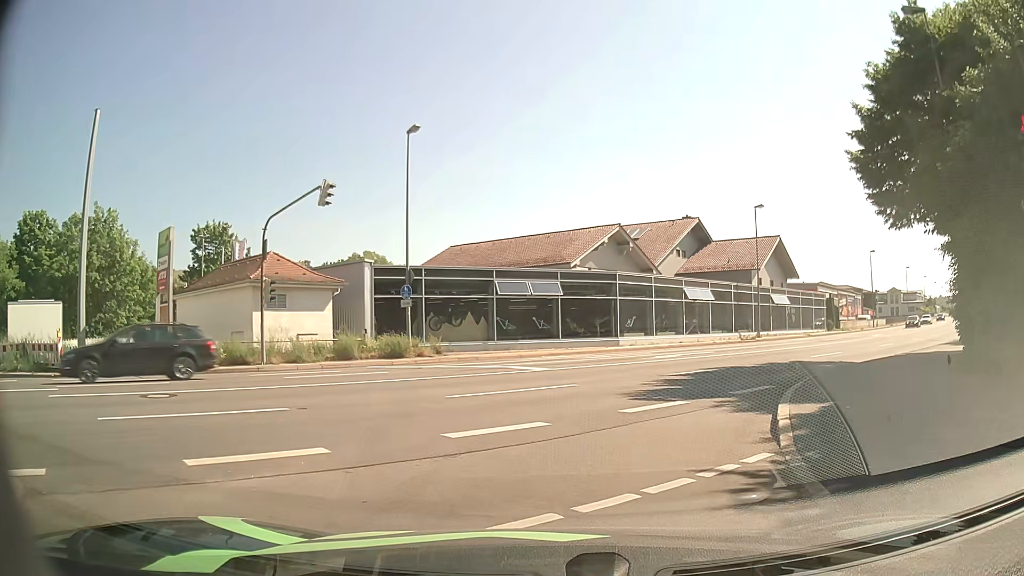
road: tertiary_link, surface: asphalt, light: Day
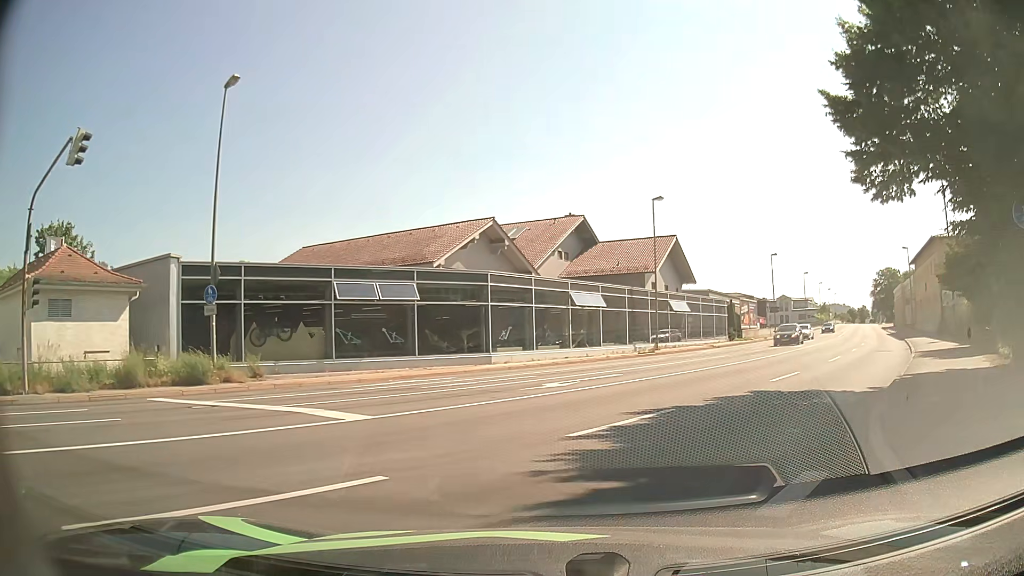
(+0.7, +7.6) m; +11°
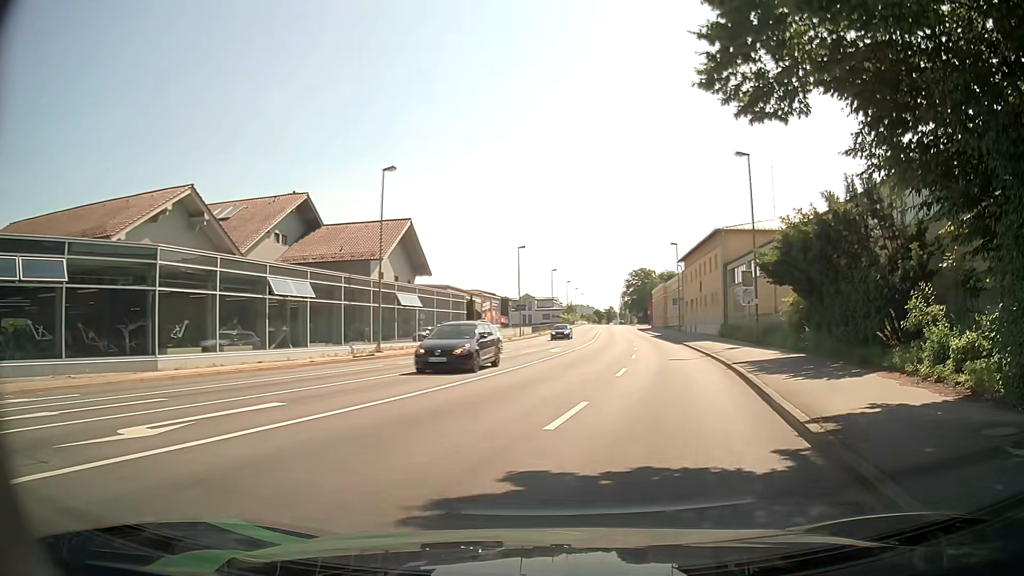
(+1.5, +8.2) m; +22°
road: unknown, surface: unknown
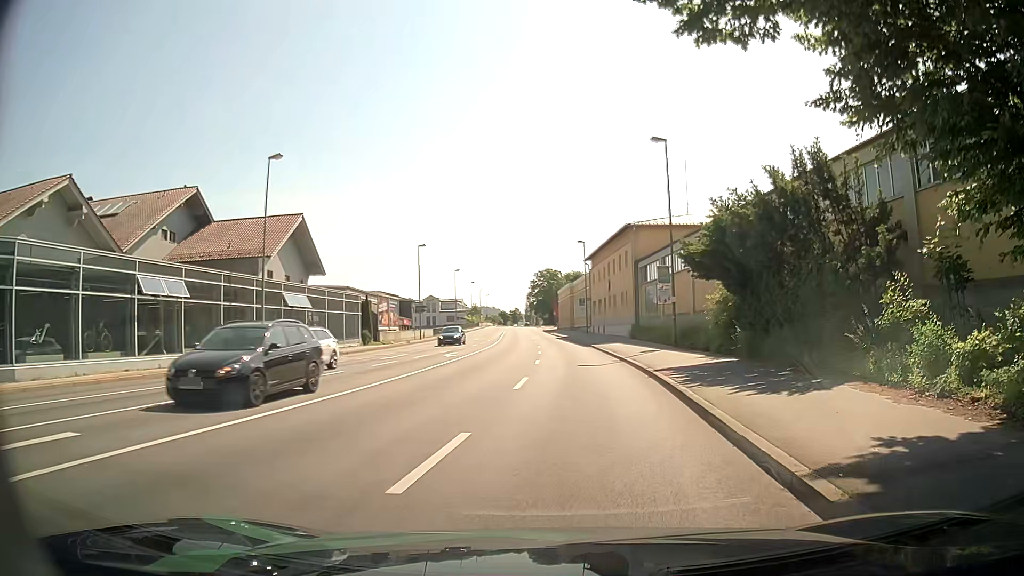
(+0.3, +3.4) m; +9°
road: primary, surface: asphalt
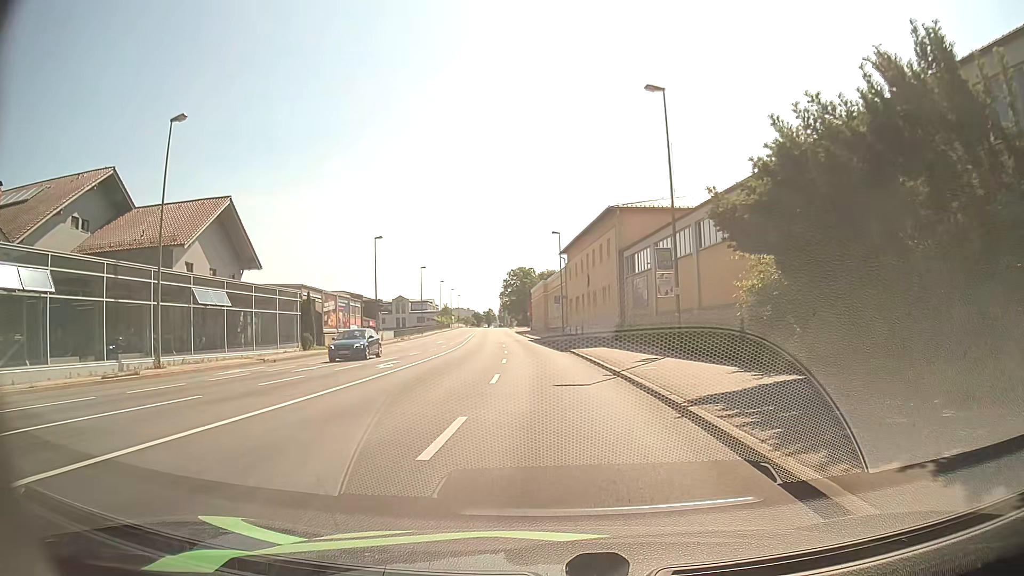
(+0.2, +7.9) m; +1°
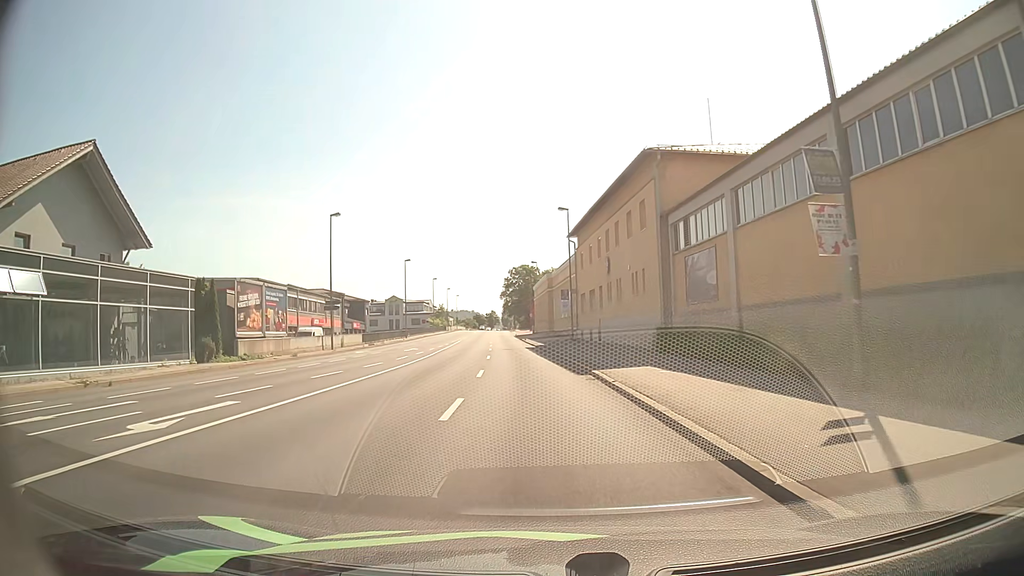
(+0.1, +15.3) m; 0°
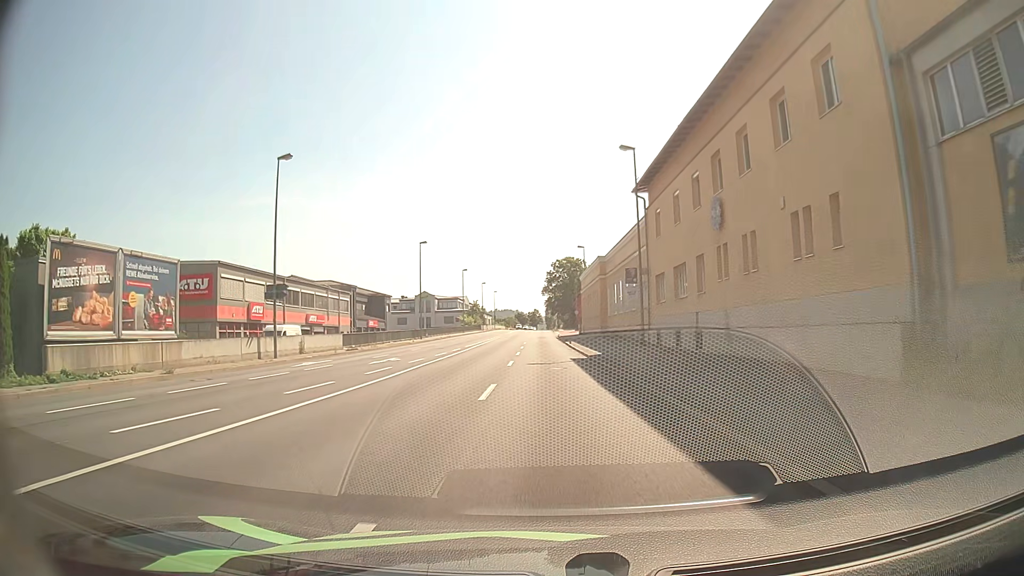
(-0.5, +17.9) m; -4°
